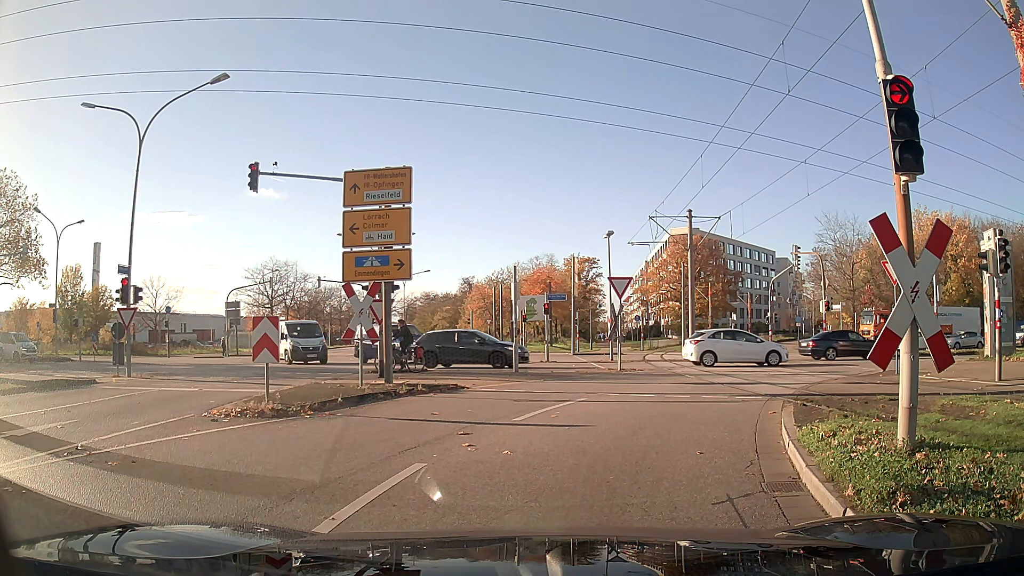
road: tertiary_link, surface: asphalt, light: Day
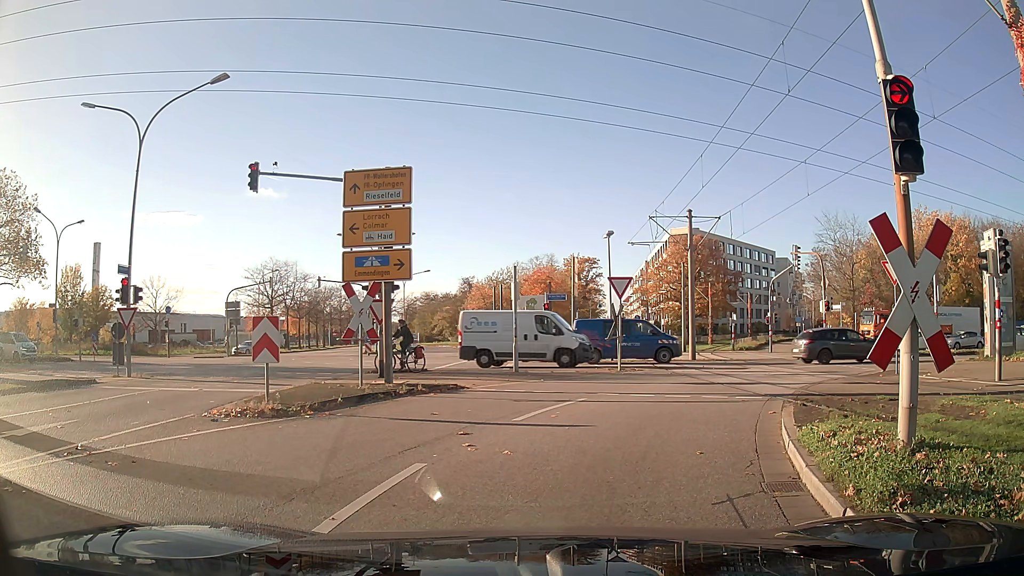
(0.0, 0.0) m; 0°
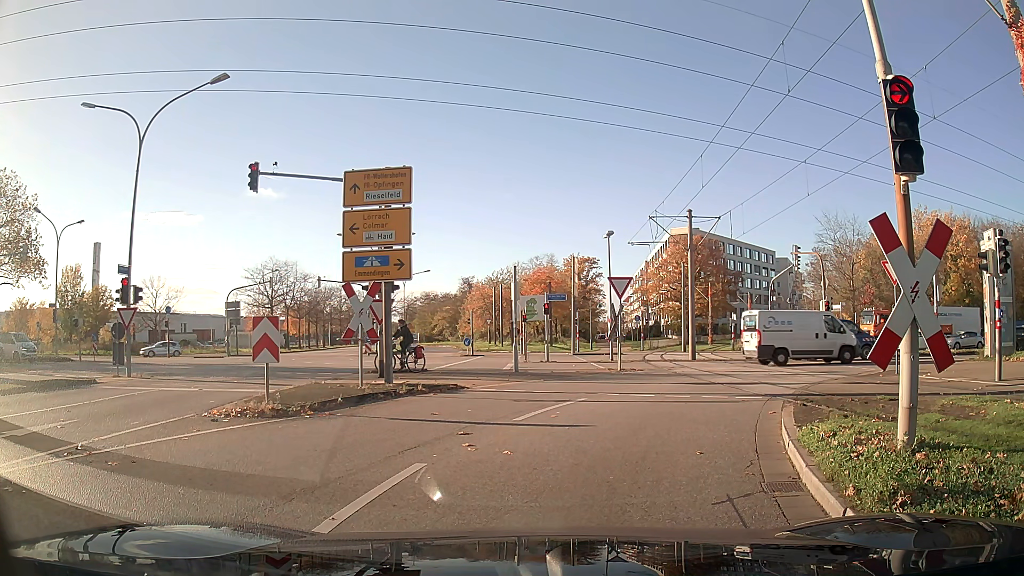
(0.0, 0.0) m; 0°
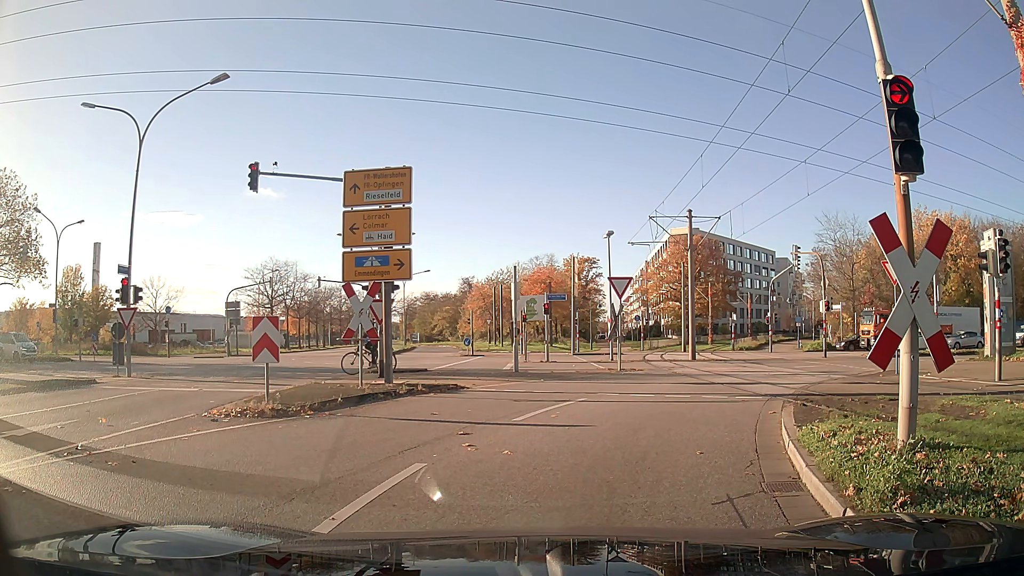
(0.0, 0.0) m; 0°
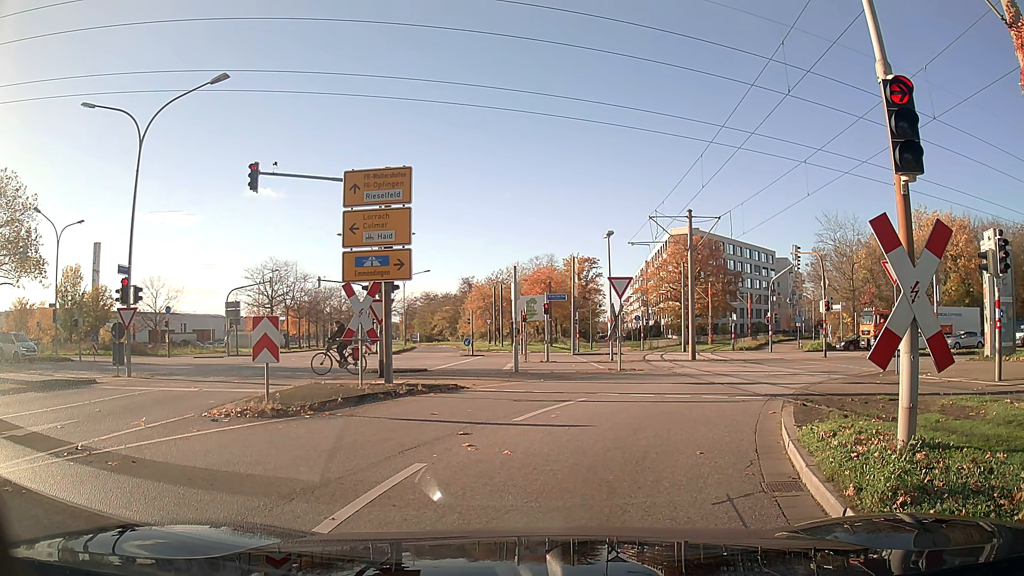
(0.0, 0.0) m; 0°
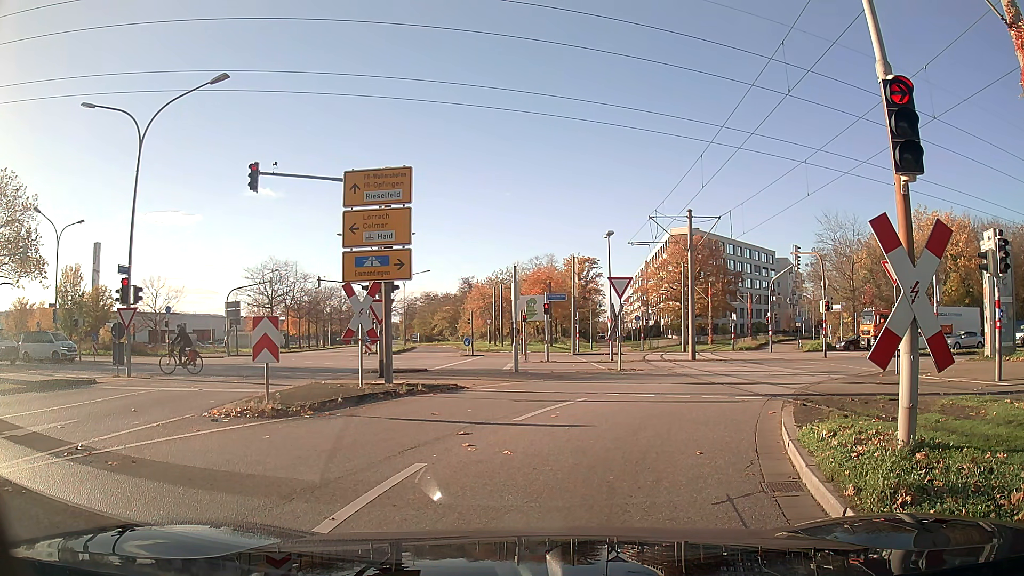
(0.0, 0.0) m; 0°
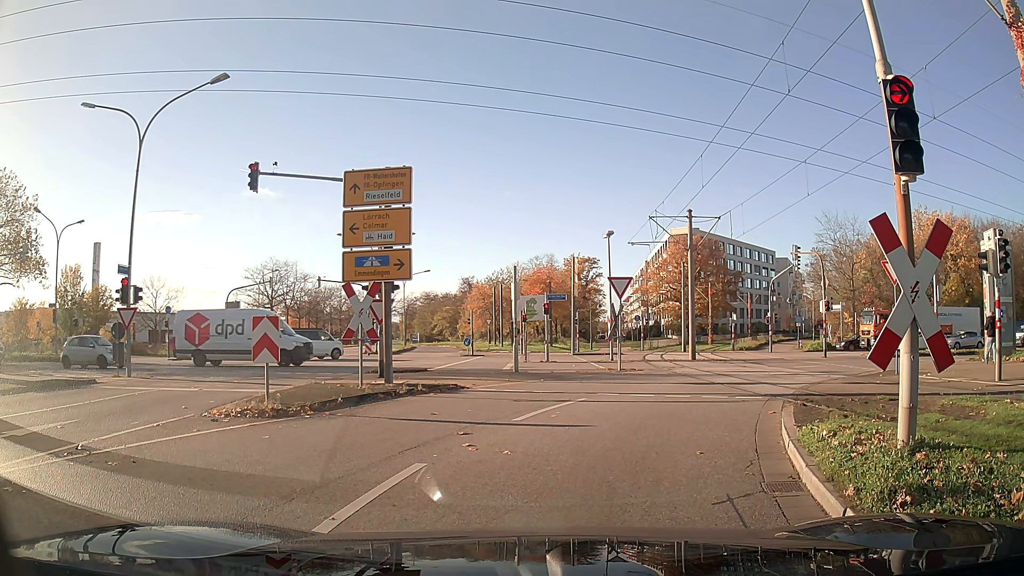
(0.0, 0.0) m; 0°
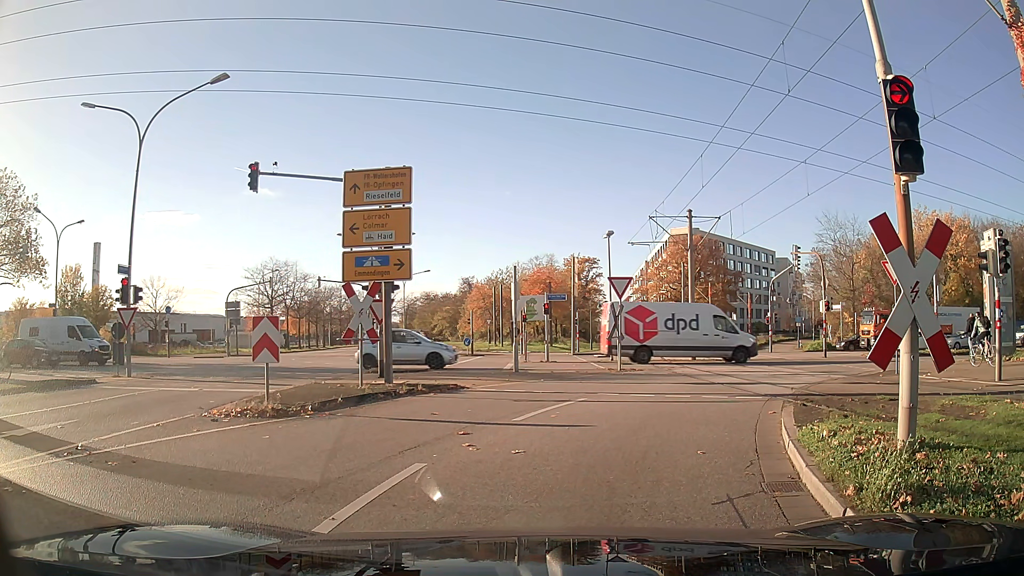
(0.0, 0.0) m; 0°
